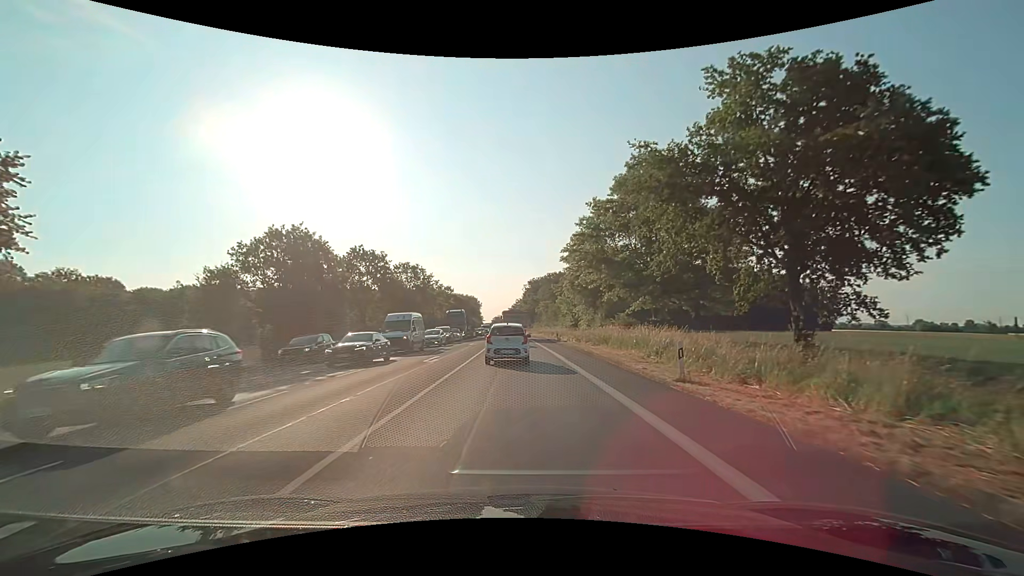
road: primary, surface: asphalt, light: Day
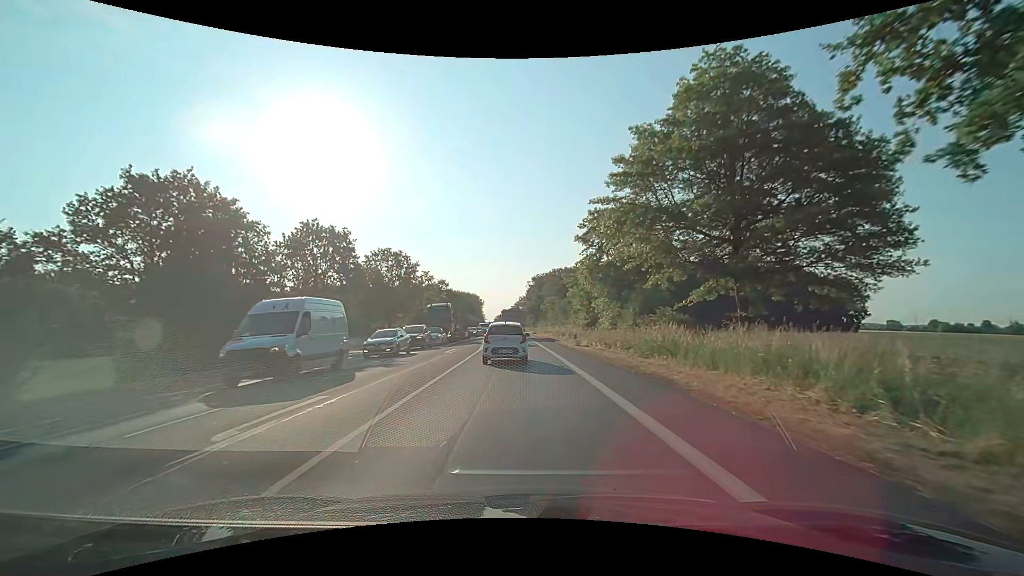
(0.0, +14.0) m; 0°
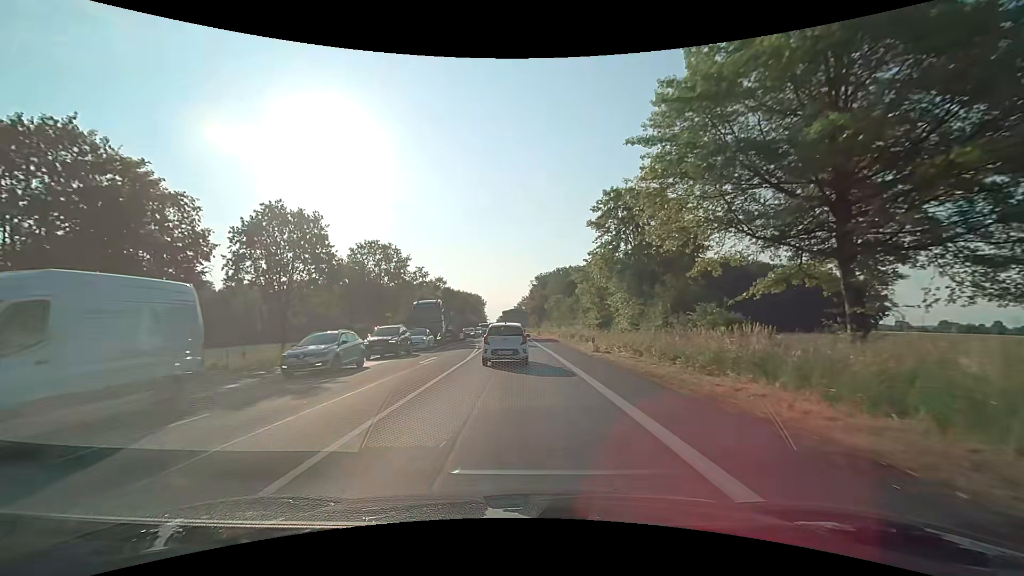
(0.0, +7.3) m; -1°
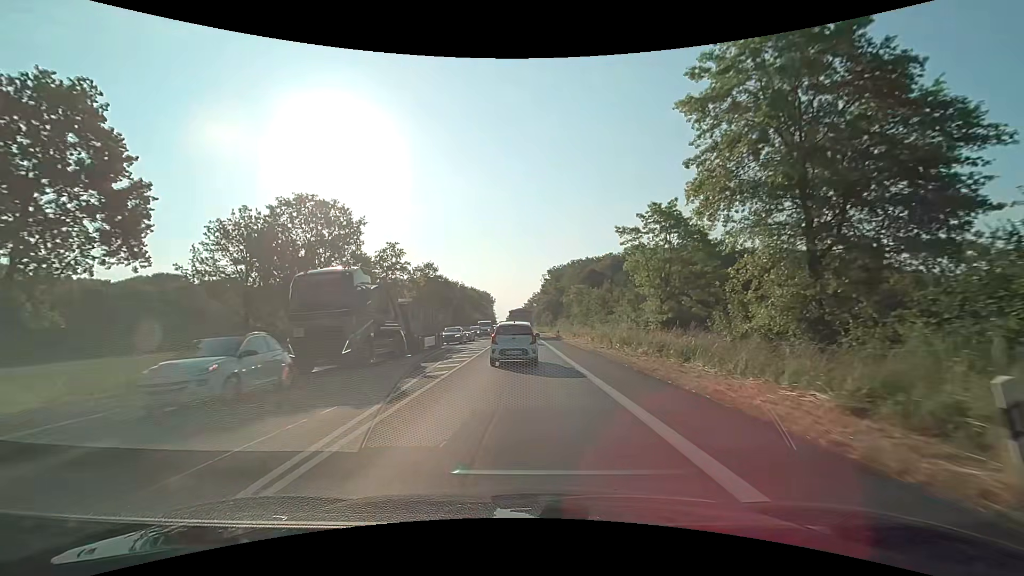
(0.0, +22.2) m; -1°
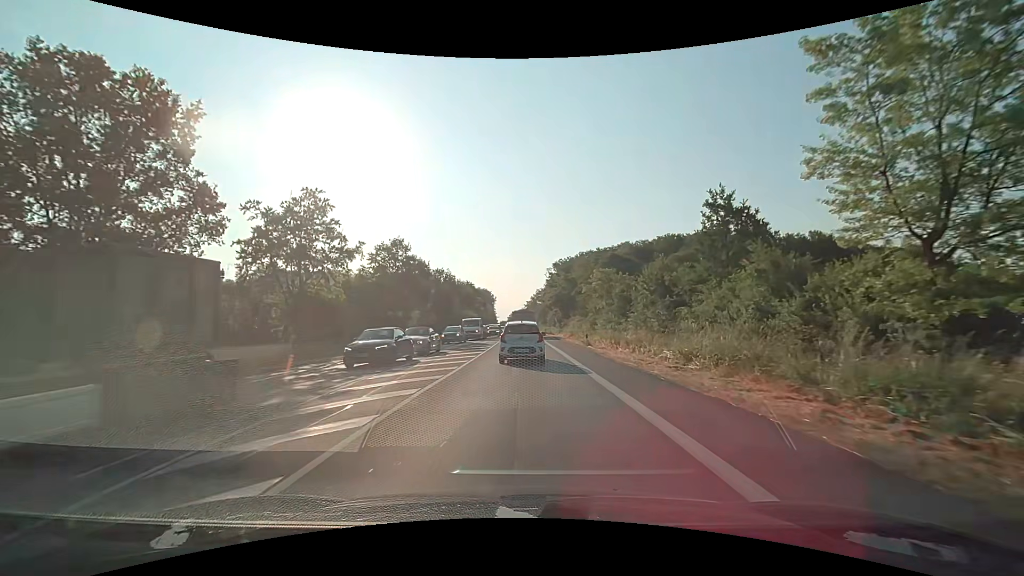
(-0.1, +22.3) m; -1°
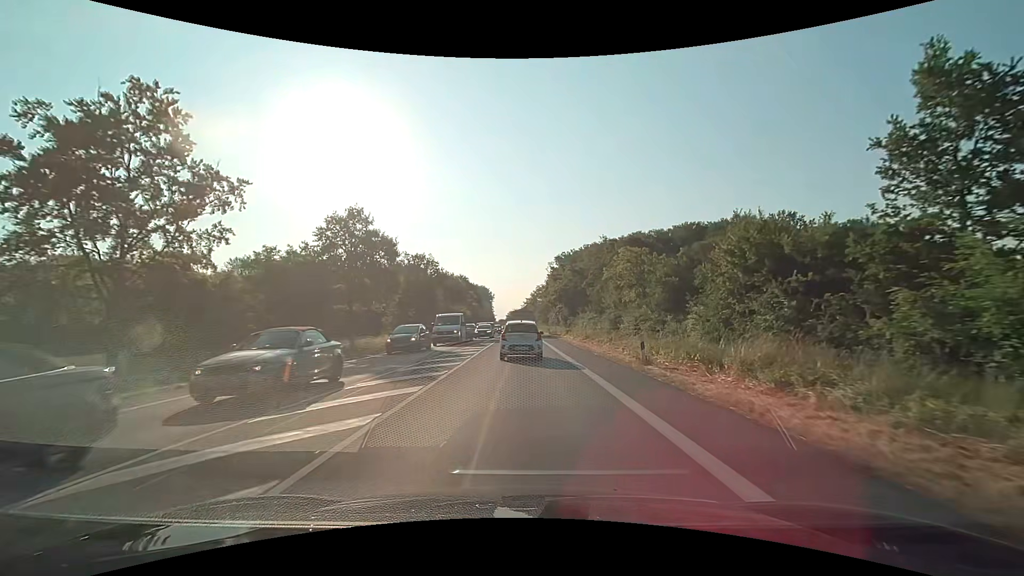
(+0.1, +15.1) m; 0°
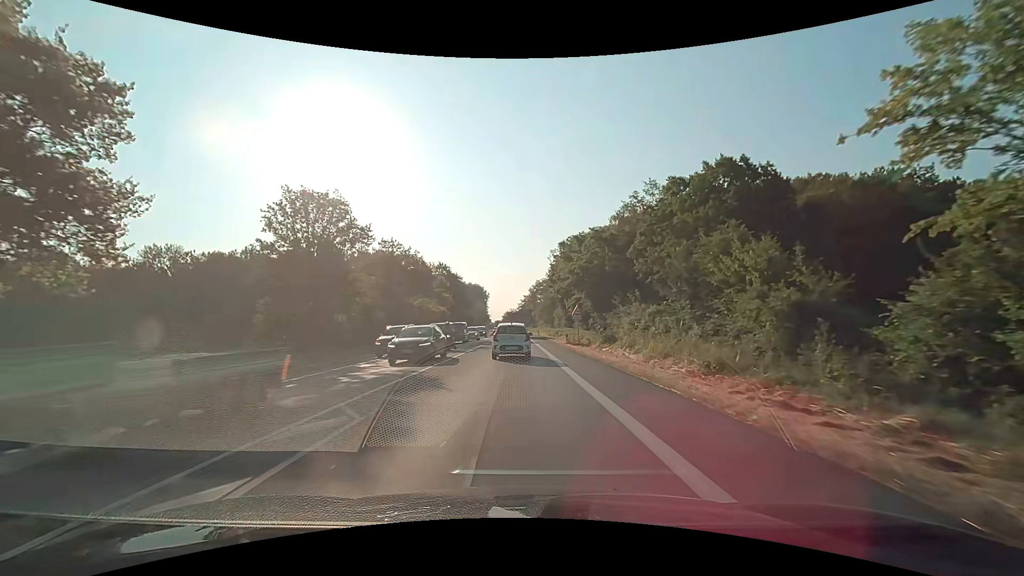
(+0.3, +32.5) m; 0°
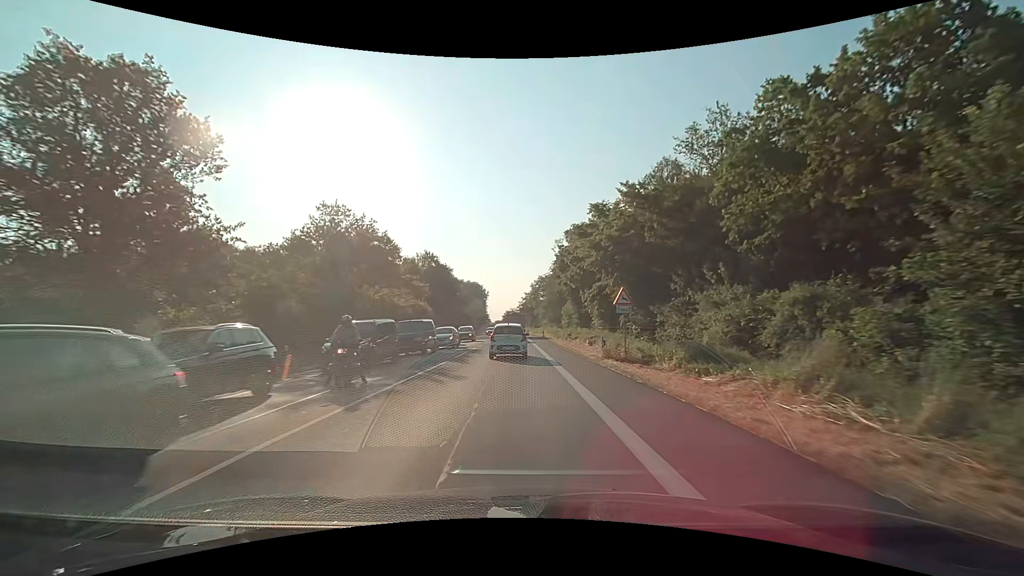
(0.0, +17.3) m; 0°
(0, +10) (0, +20) (0, +30) (0, +40) (-1, +50) (-1, +60) (-1, +70) (-1, +80) (-2, +90) (-2, +100) m
